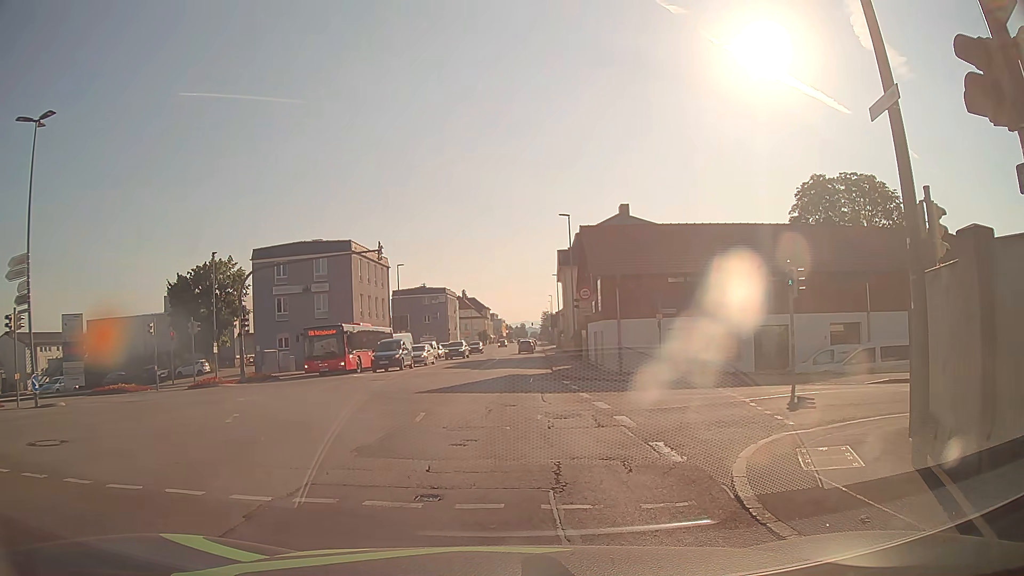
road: tertiary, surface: asphalt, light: Day
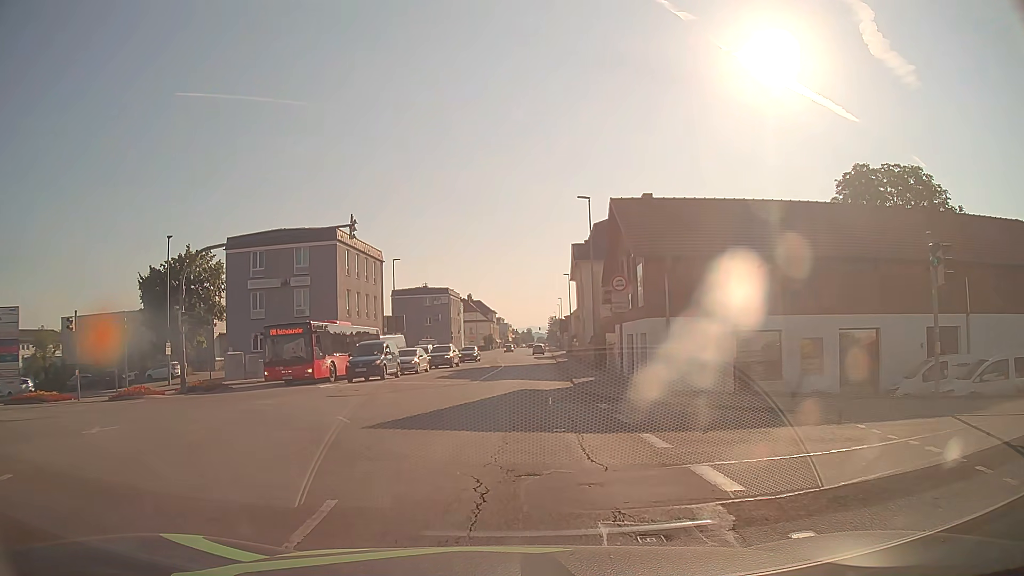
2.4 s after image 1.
(+0.1, +7.9) m; +2°
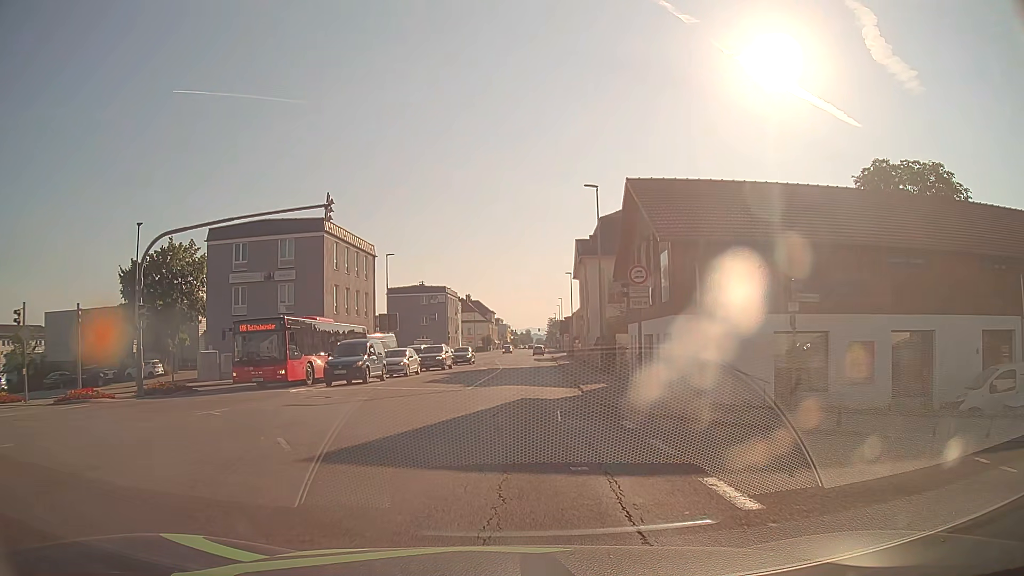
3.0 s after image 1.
(-0.1, +3.6) m; 0°
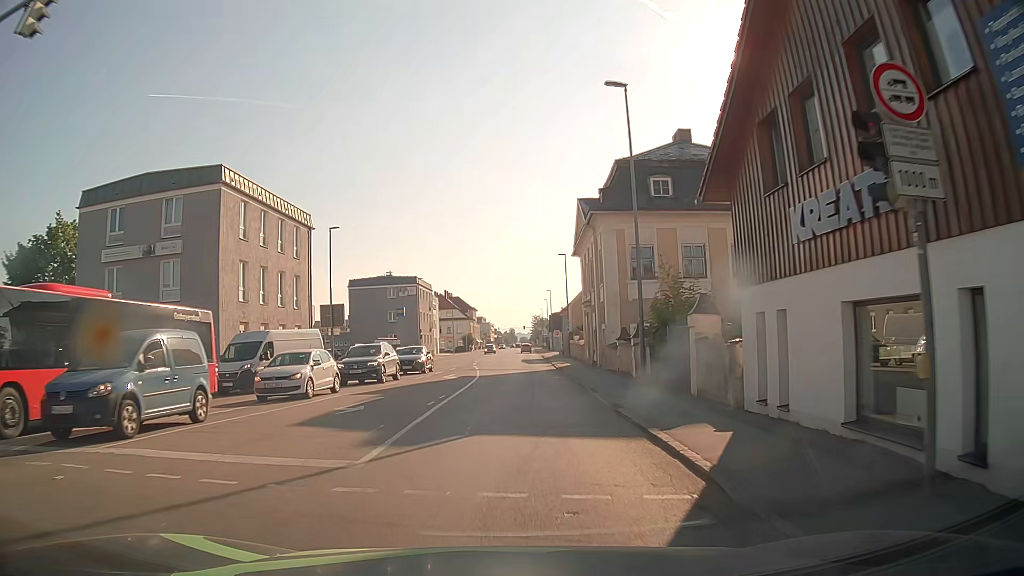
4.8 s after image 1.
(-0.1, +15.2) m; +1°
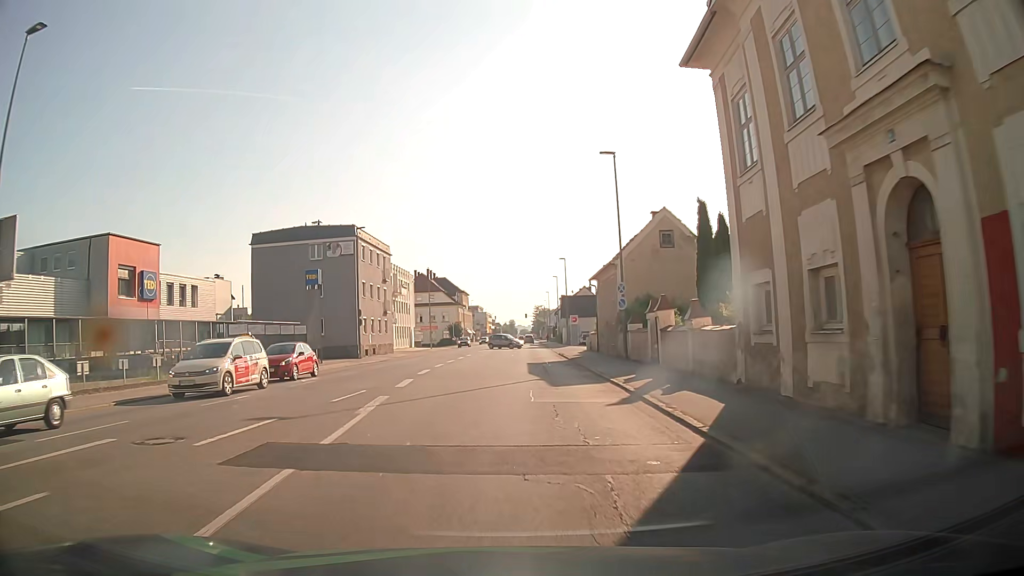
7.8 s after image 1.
(+0.1, +34.0) m; 0°
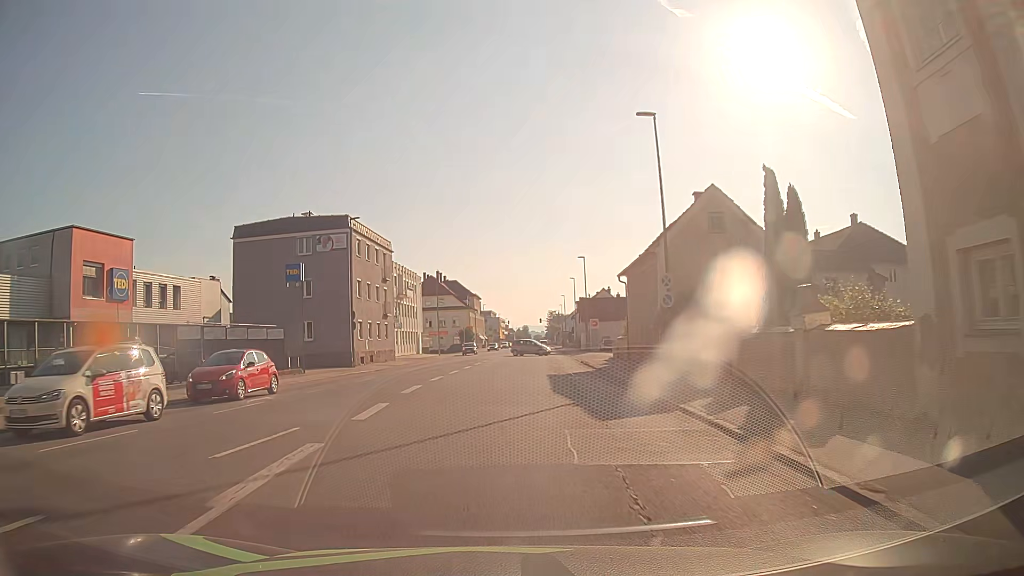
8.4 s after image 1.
(0.0, +6.7) m; 0°
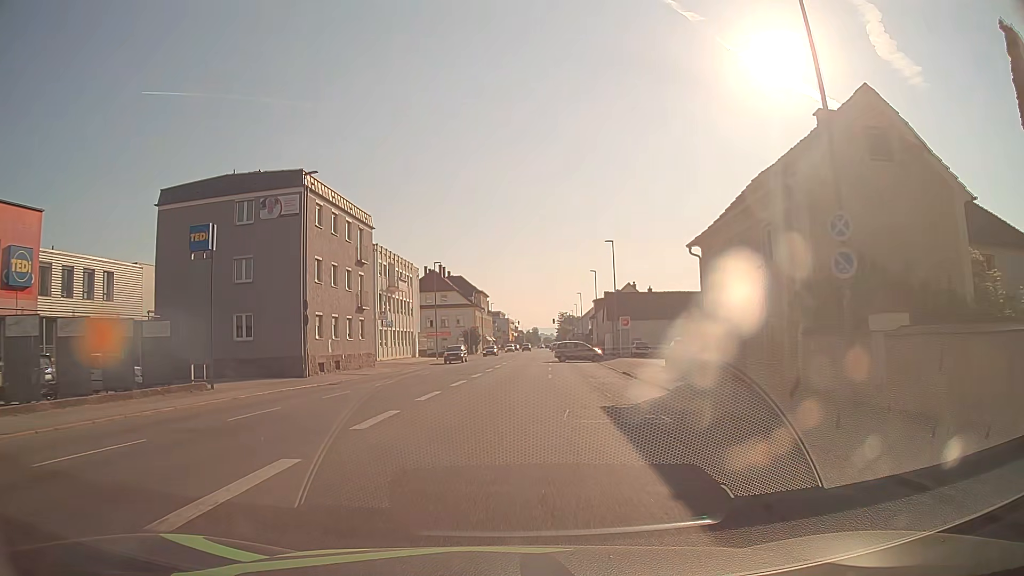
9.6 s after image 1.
(-0.2, +13.4) m; -2°
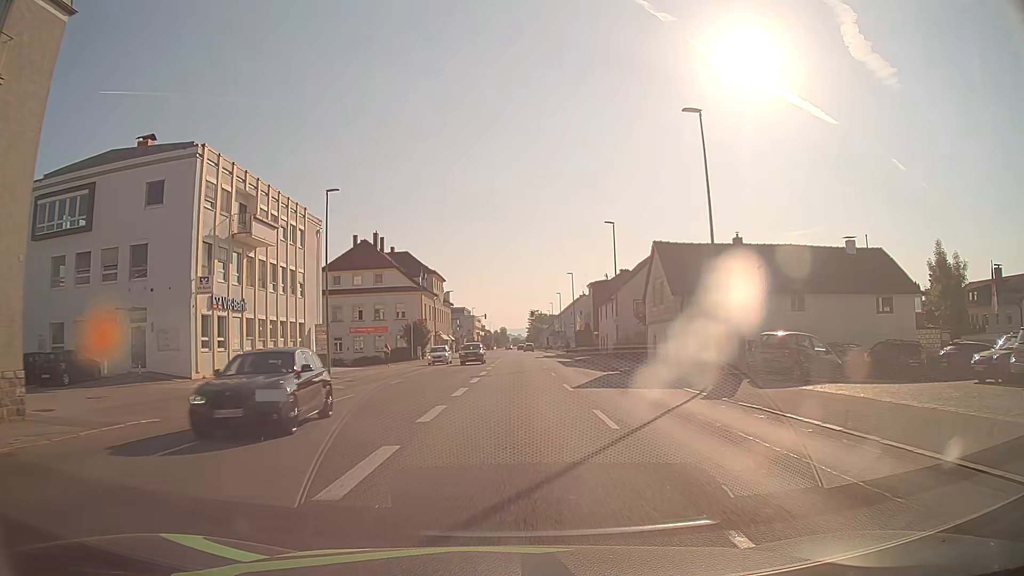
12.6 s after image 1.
(+0.7, +34.7) m; +3°
(0, +10) (0, +20) (+1, +30) (+1, +40) (+1, +50) (+1, +60) (+1, +70) (+1, +80) (+2, +90) (+2, +100) m
